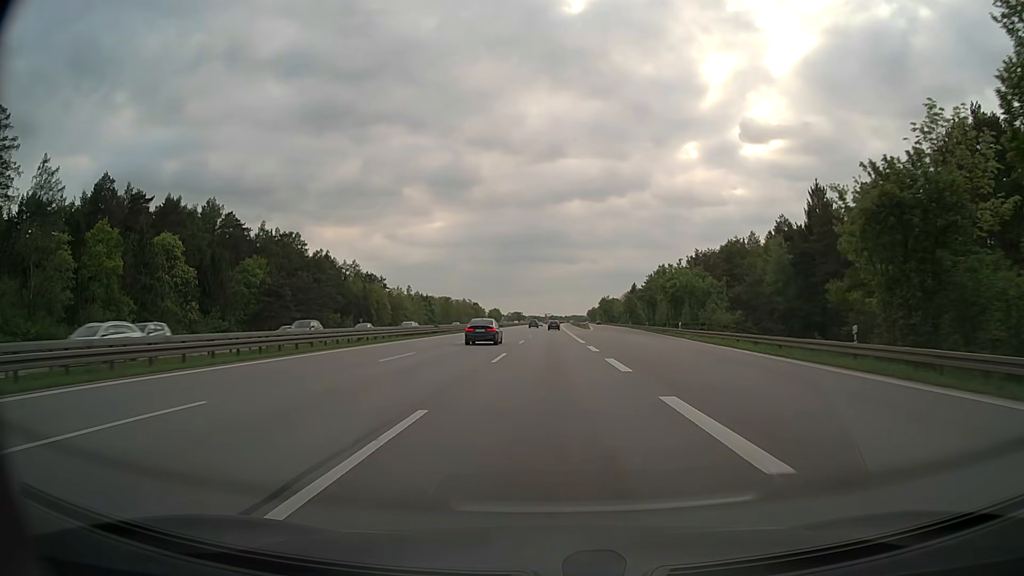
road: motorway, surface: asphalt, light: Day
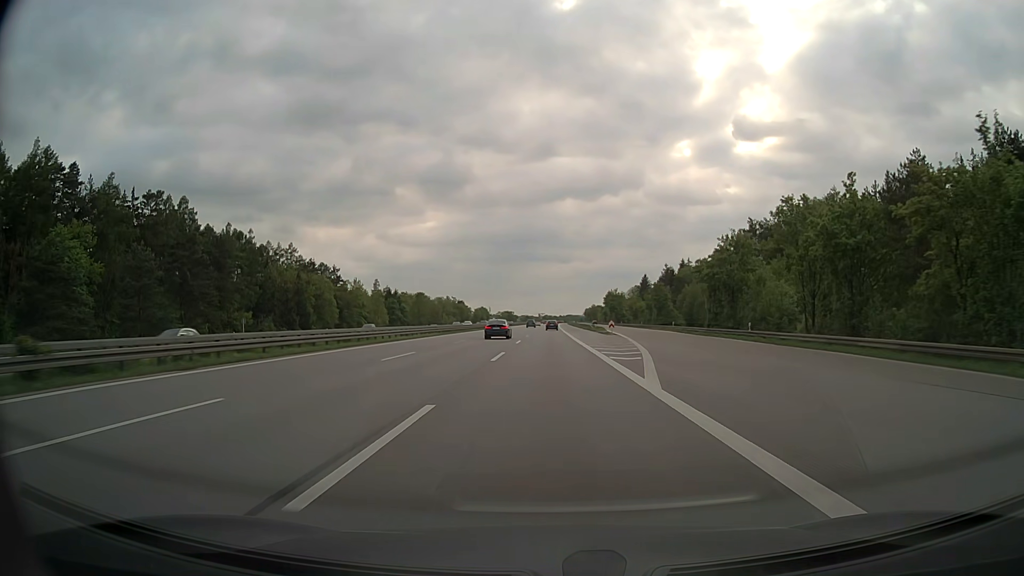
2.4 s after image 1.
(+0.2, +53.7) m; 0°
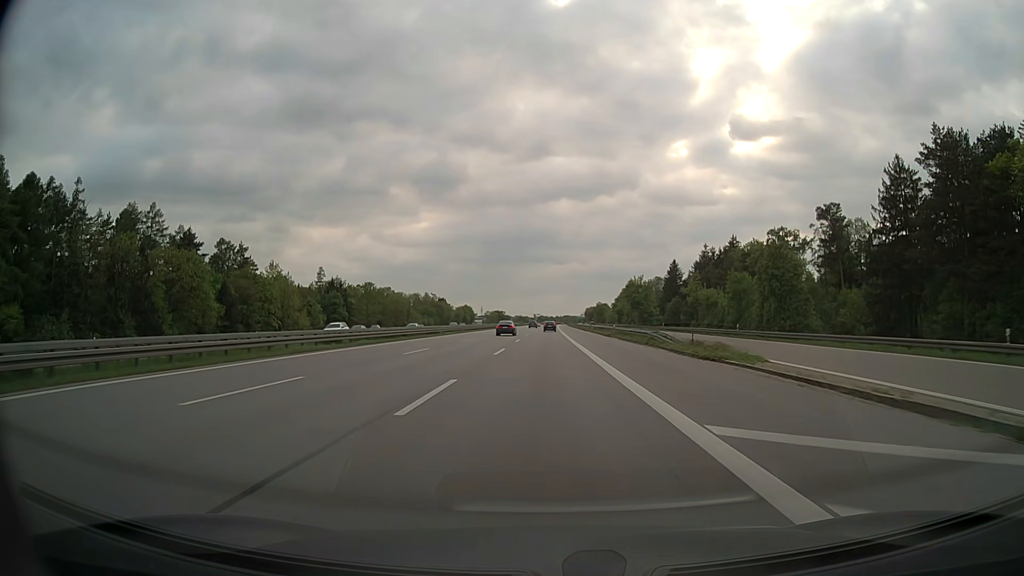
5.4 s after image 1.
(+0.4, +67.1) m; 0°
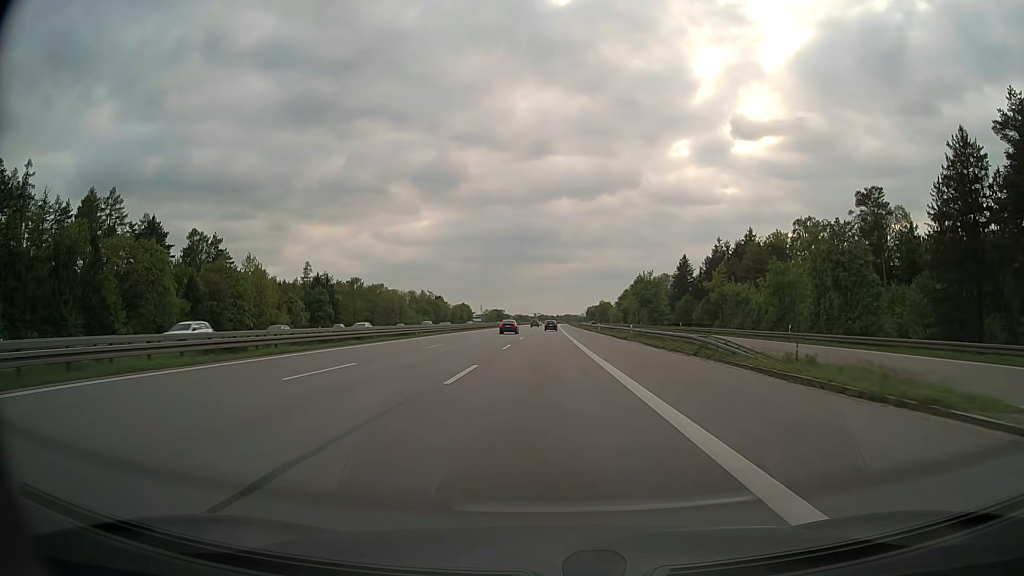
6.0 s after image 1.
(0.0, +13.4) m; 0°
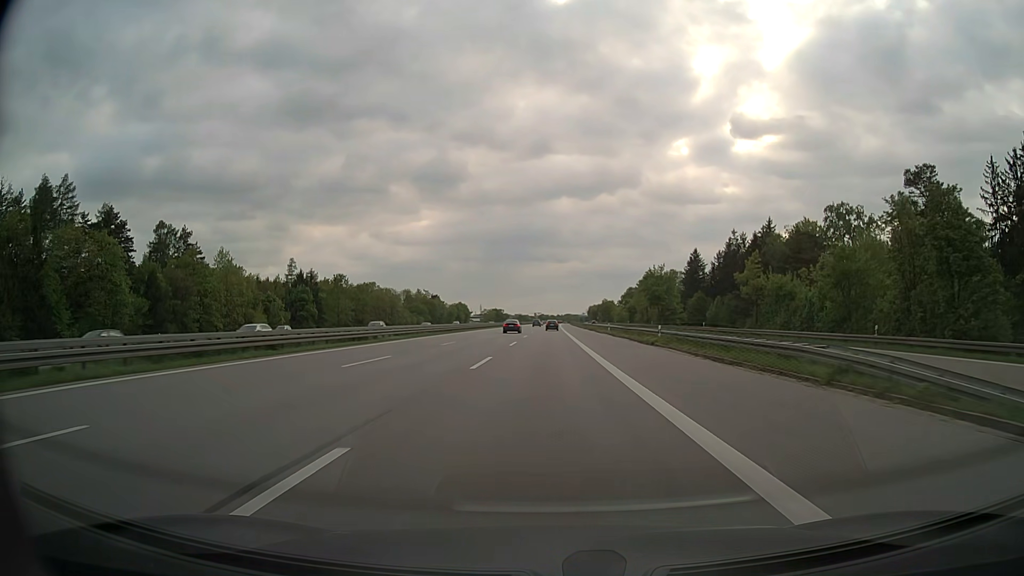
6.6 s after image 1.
(-0.1, +13.4) m; 0°
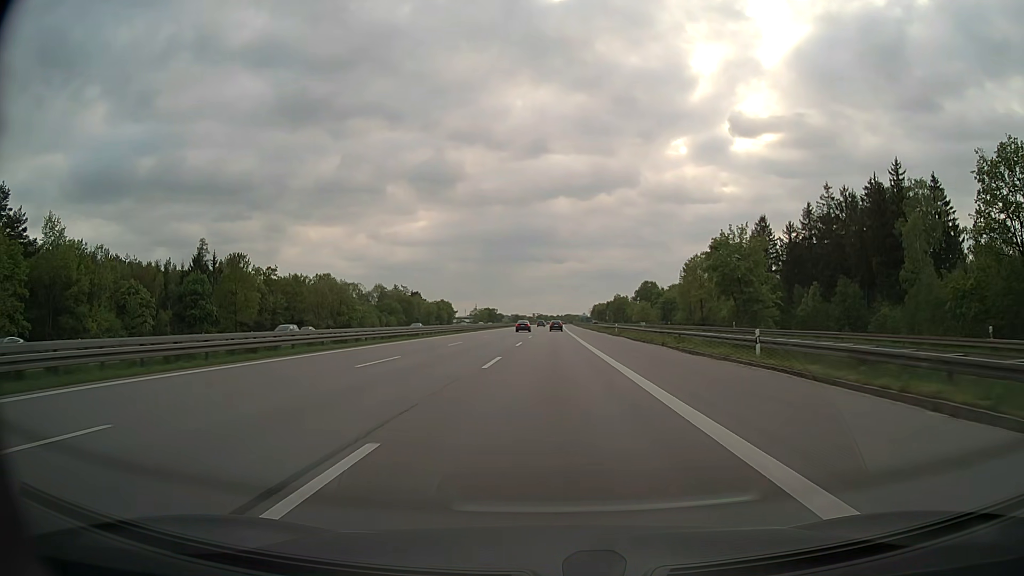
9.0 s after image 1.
(0.0, +53.7) m; 0°
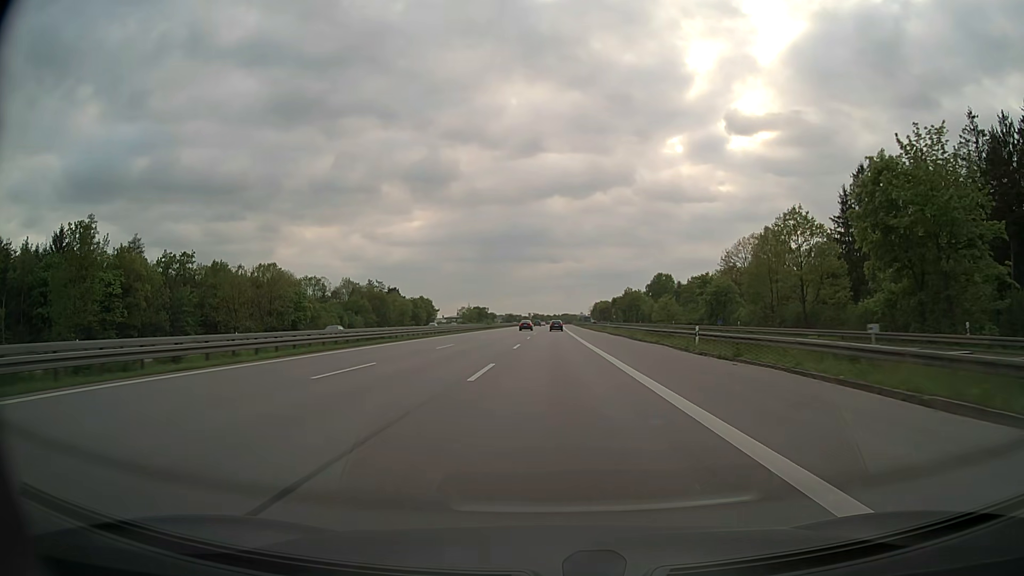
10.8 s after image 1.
(+0.1, +40.2) m; 0°
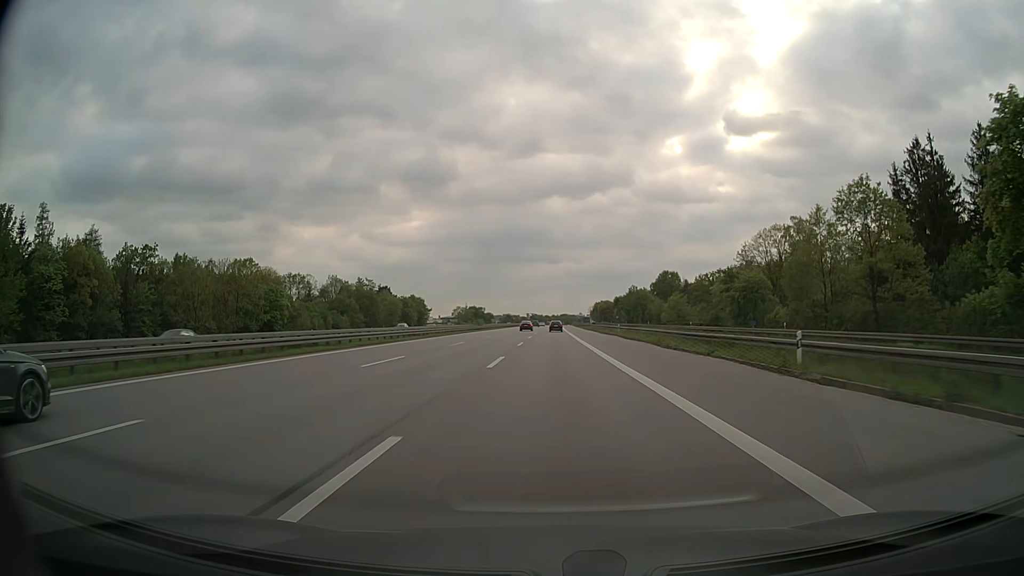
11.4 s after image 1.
(0.0, +13.4) m; 0°
(0, +10) (0, +20) (0, +30) (0, +40) (0, +50) (0, +60) (0, +70) (0, +80) (+1, +90) (+1, +100) m
